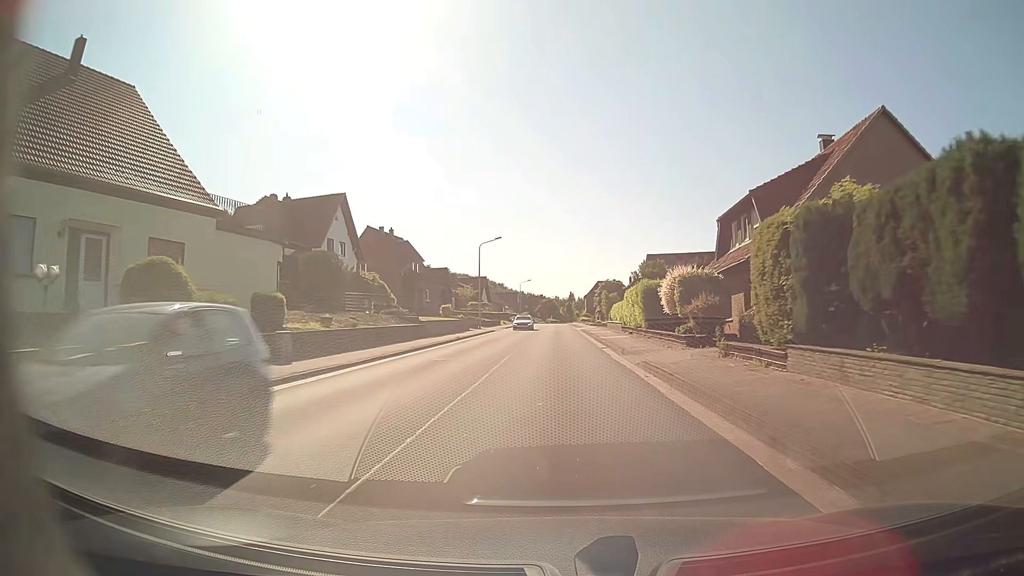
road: tertiary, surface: asphalt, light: Day
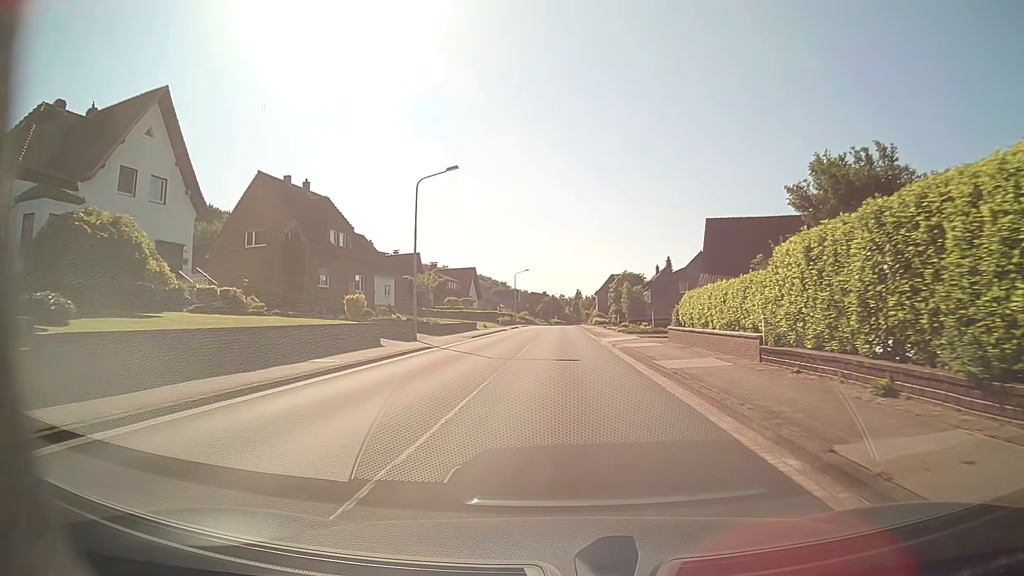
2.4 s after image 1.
(-0.2, +32.1) m; -1°
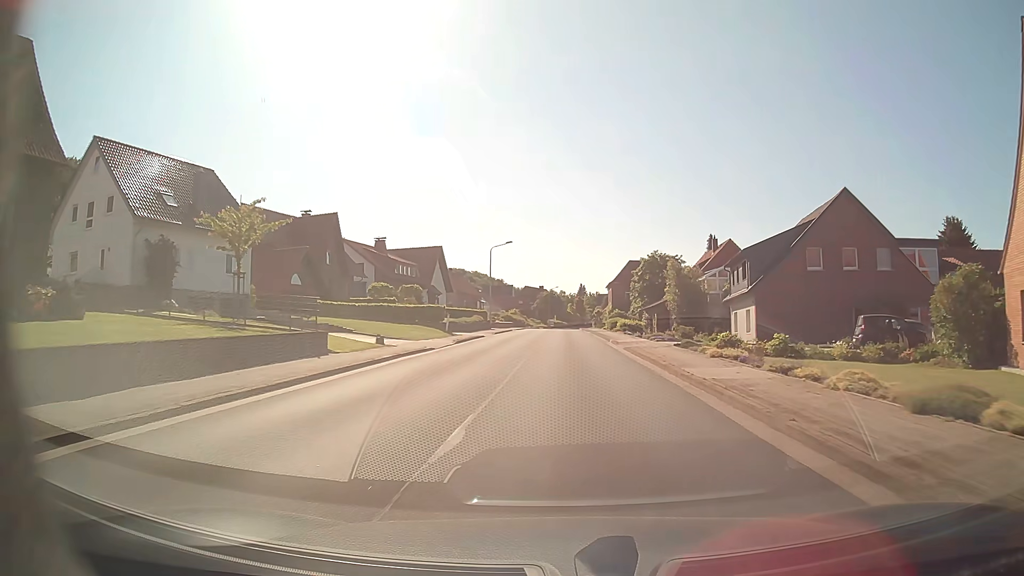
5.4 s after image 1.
(0.0, +40.3) m; 0°
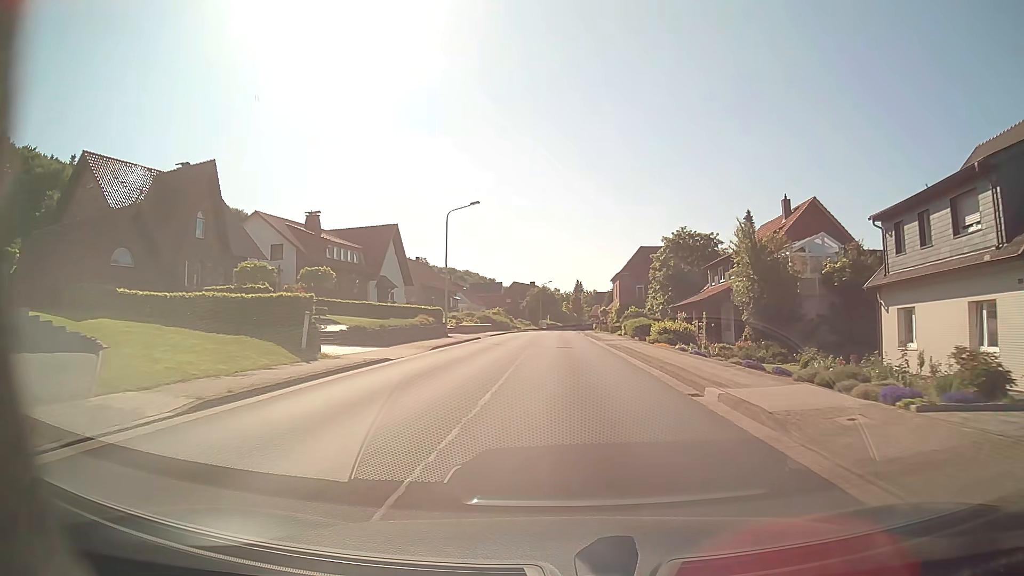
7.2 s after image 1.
(+0.1, +24.2) m; +1°
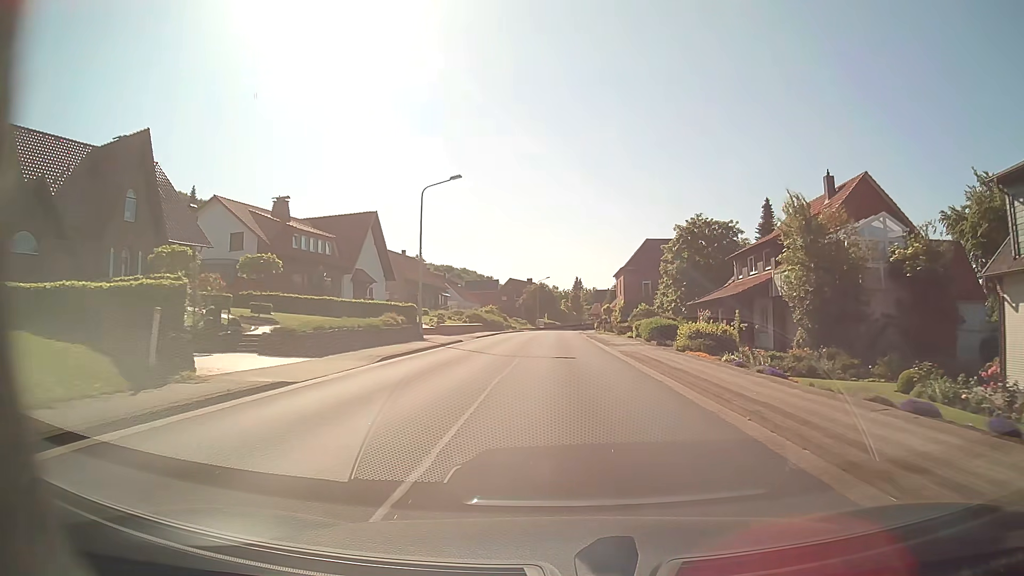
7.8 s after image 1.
(0.0, +8.1) m; 0°
(0, +10) (0, +20) (0, +30) (0, +40) (0, +50) (0, +60) (0, +70) (0, +80) (+1, +90) (+2, +100) m
